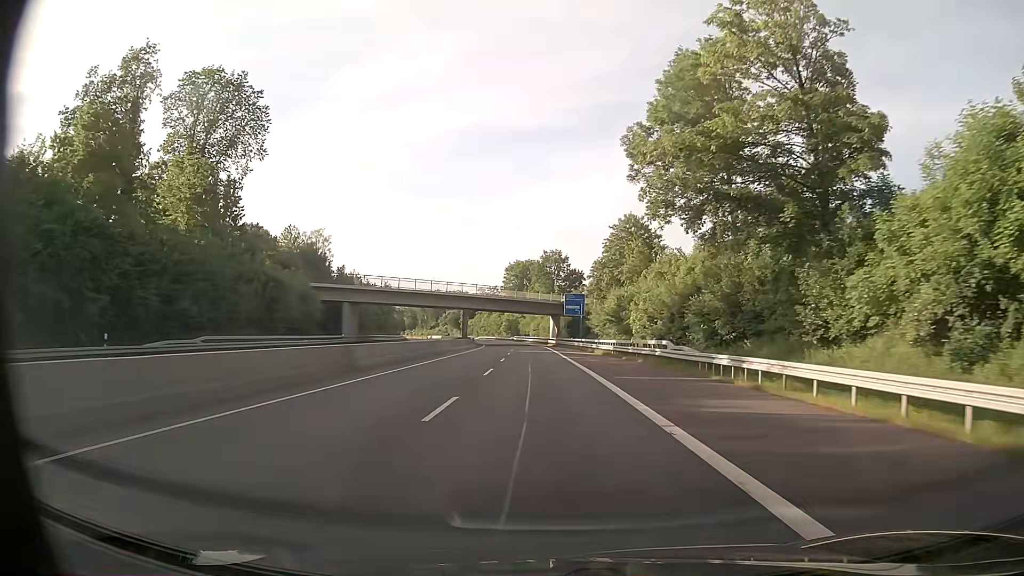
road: trunk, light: Day
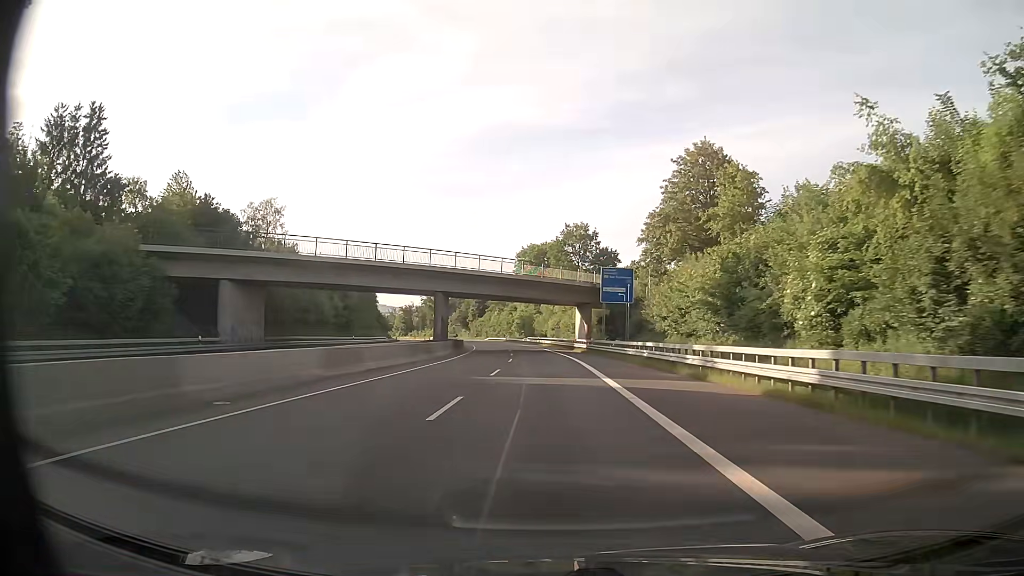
(-0.5, +36.4) m; -2°
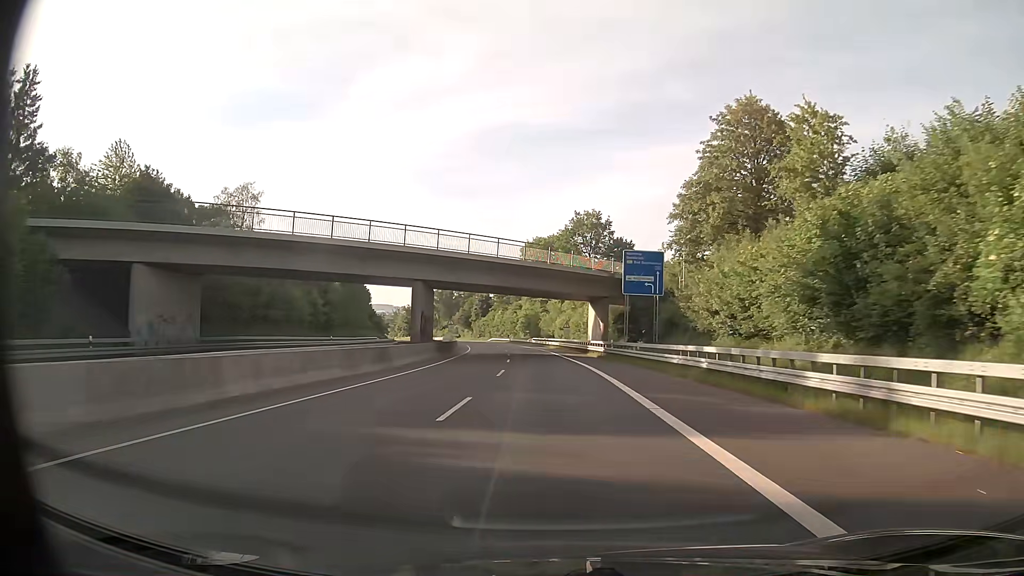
(0.0, +12.2) m; 0°
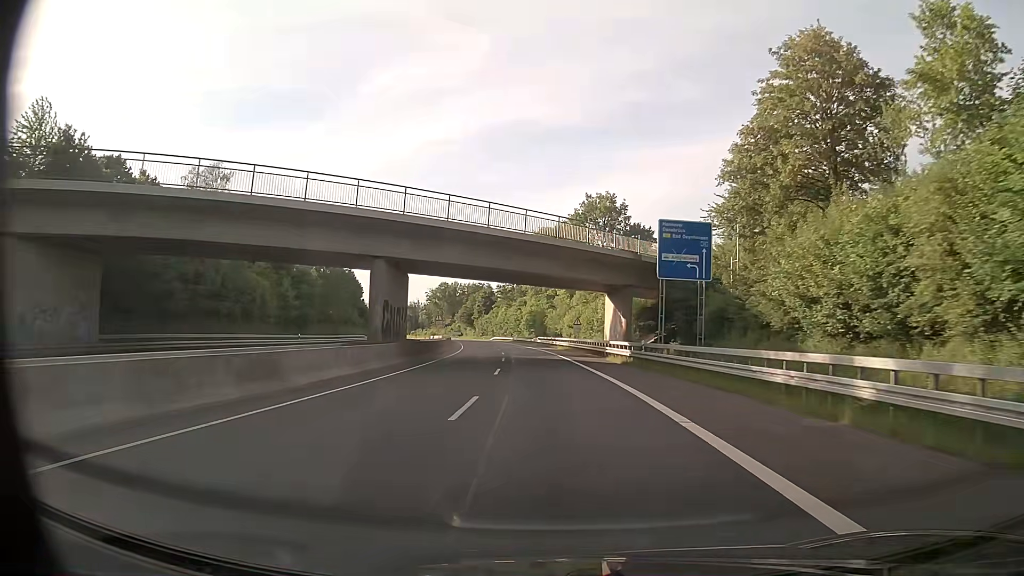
(-0.1, +12.2) m; 0°
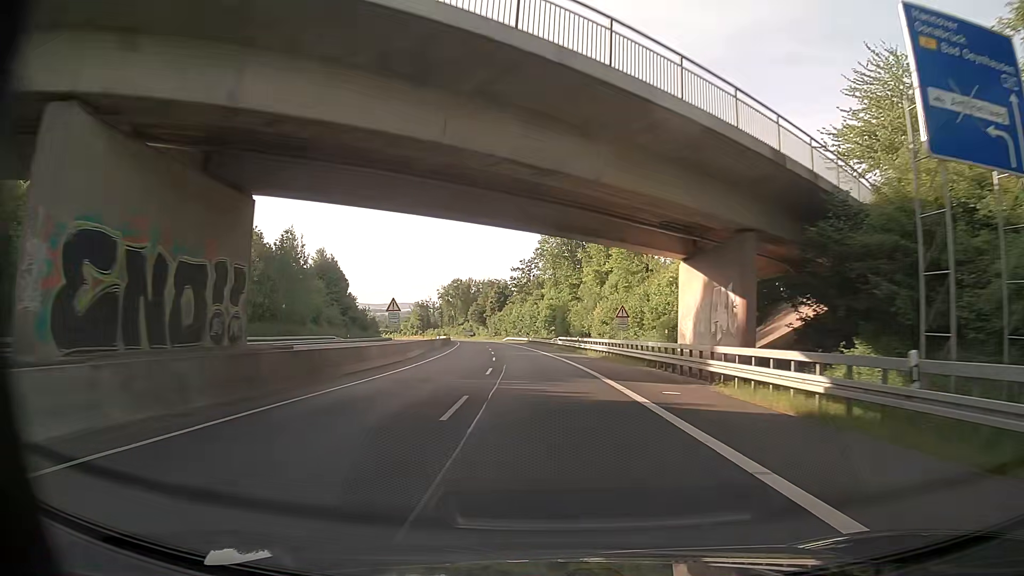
(-0.3, +24.5) m; -1°
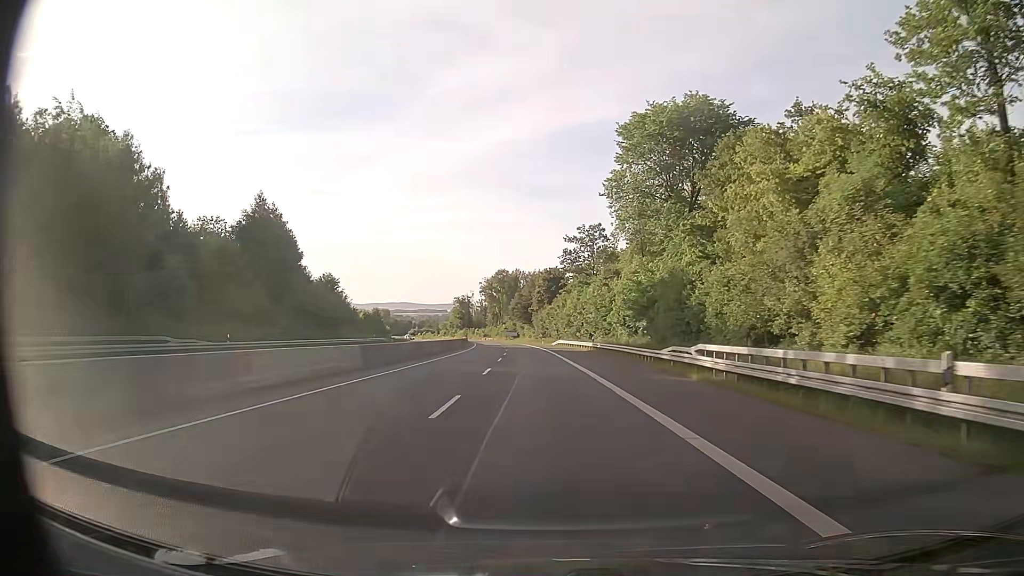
(-2.3, +48.6) m; -5°
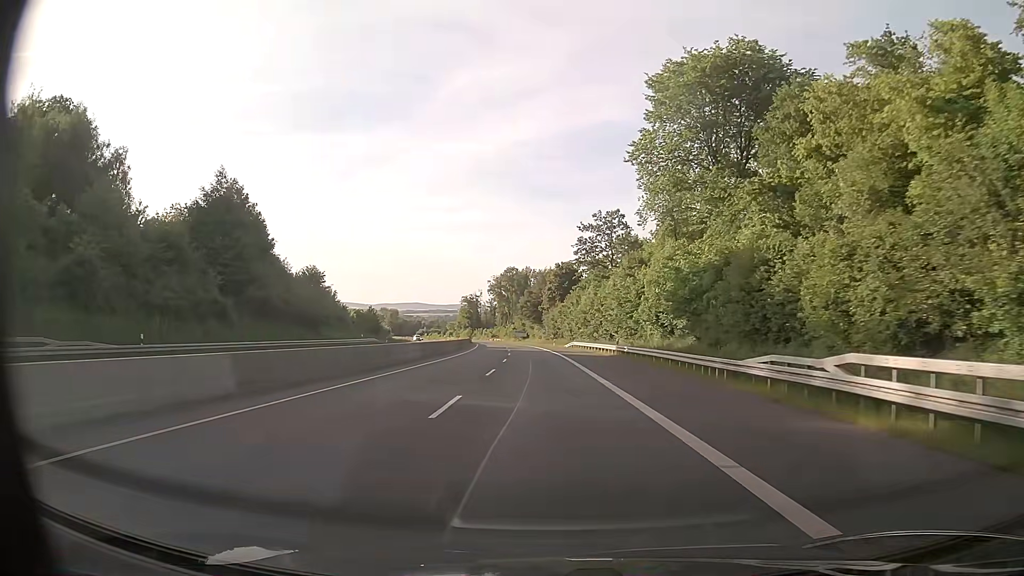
(-0.1, +12.1) m; -1°
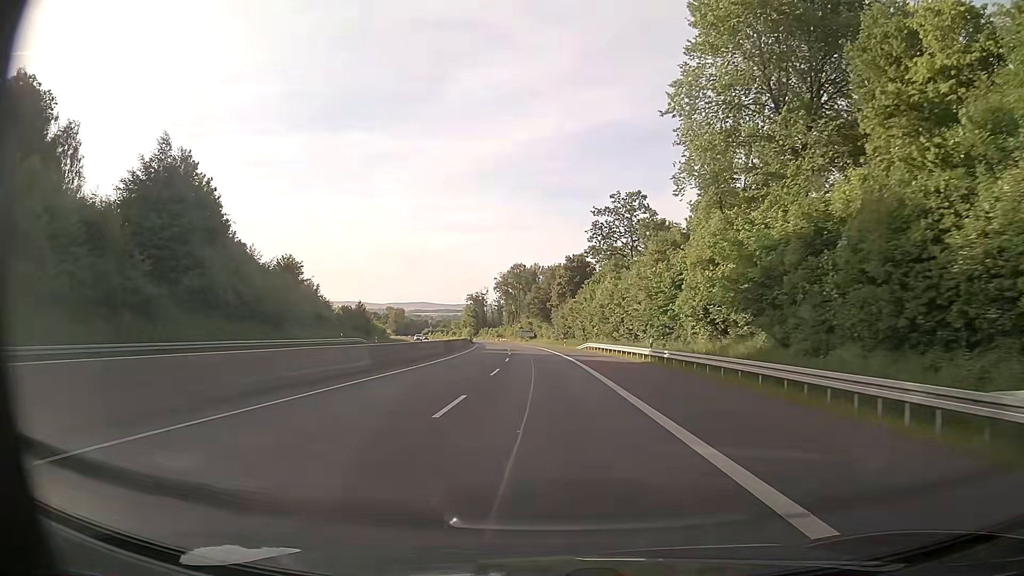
(-0.1, +12.1) m; -1°
(0, +10) (0, +20) (0, +30) (-1, +40) (-1, +50) (-2, +60) (-2, +70) (-3, +80) (-4, +90) (-5, +100) m
